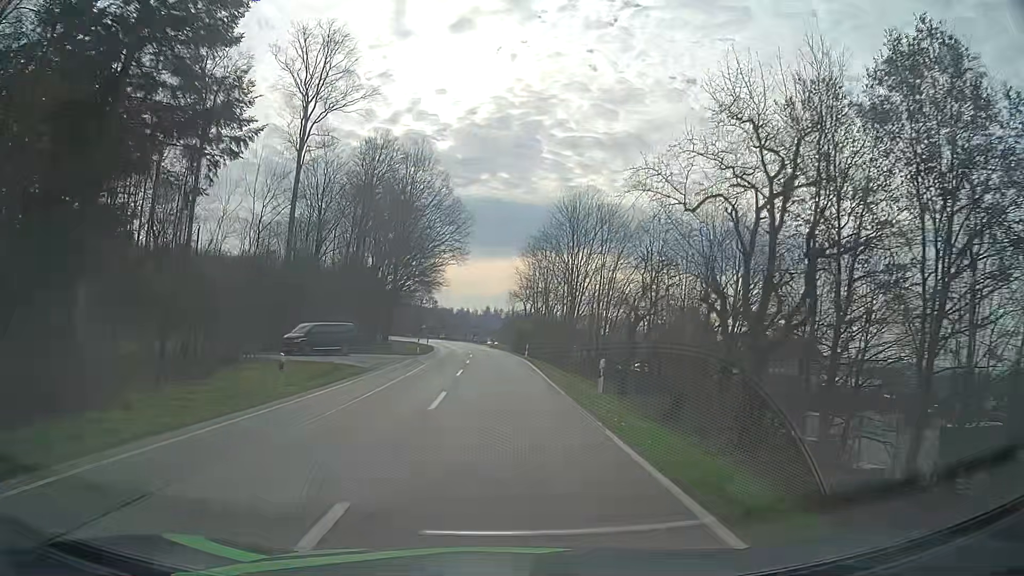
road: secondary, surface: asphalt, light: Day
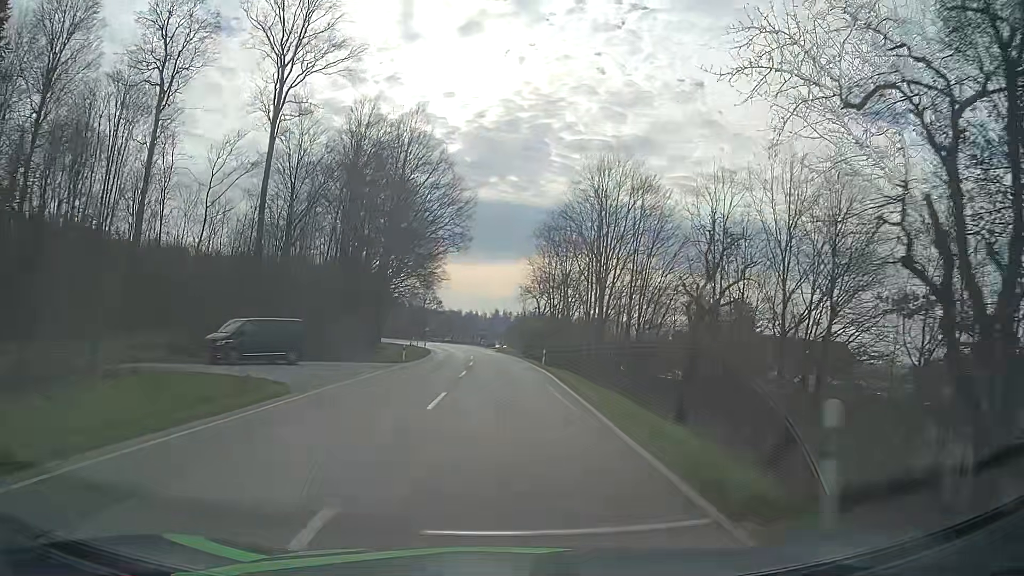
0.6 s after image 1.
(-0.1, +12.1) m; -1°
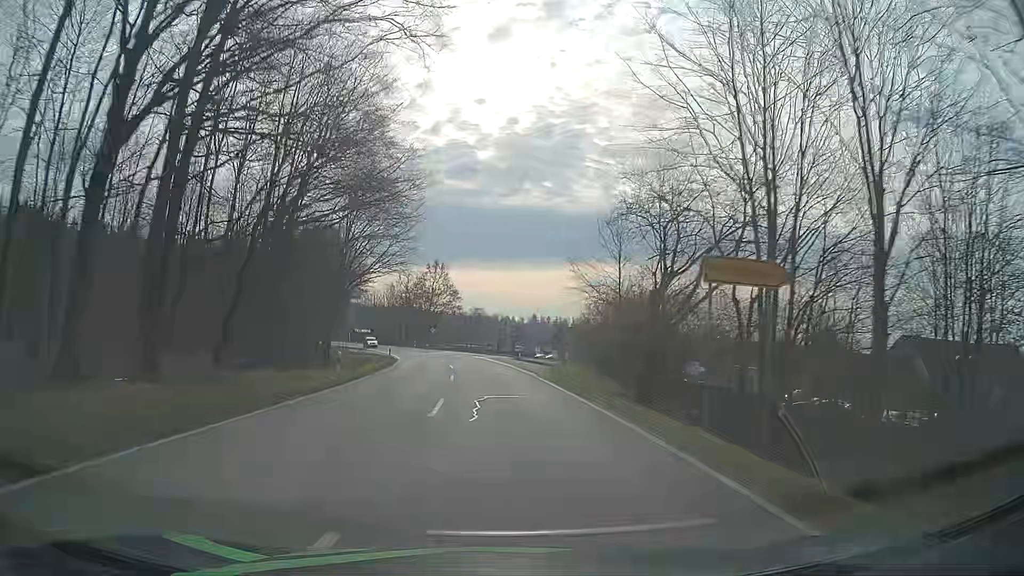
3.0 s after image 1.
(-1.1, +48.4) m; -3°
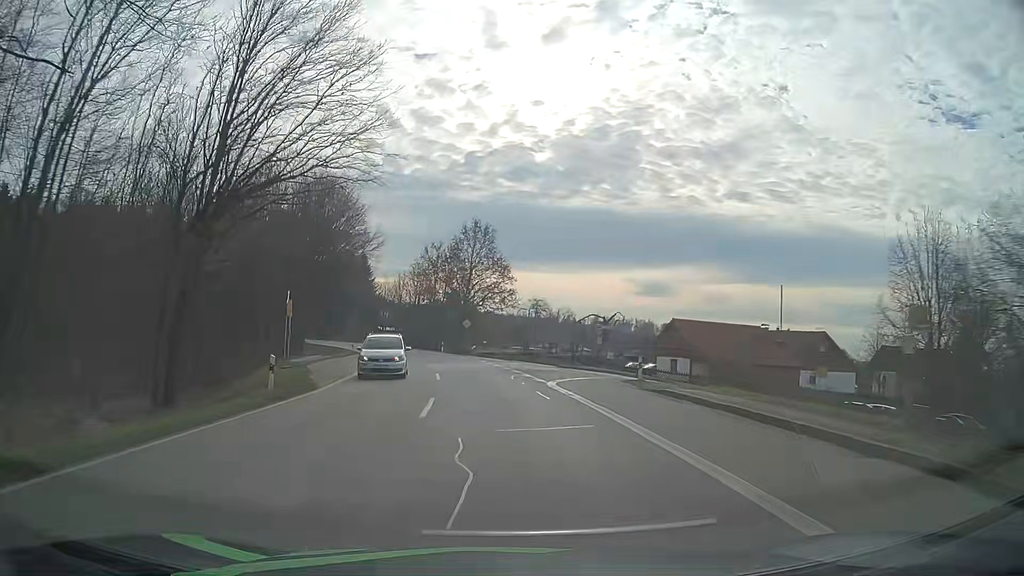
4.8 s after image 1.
(-1.6, +36.2) m; -5°
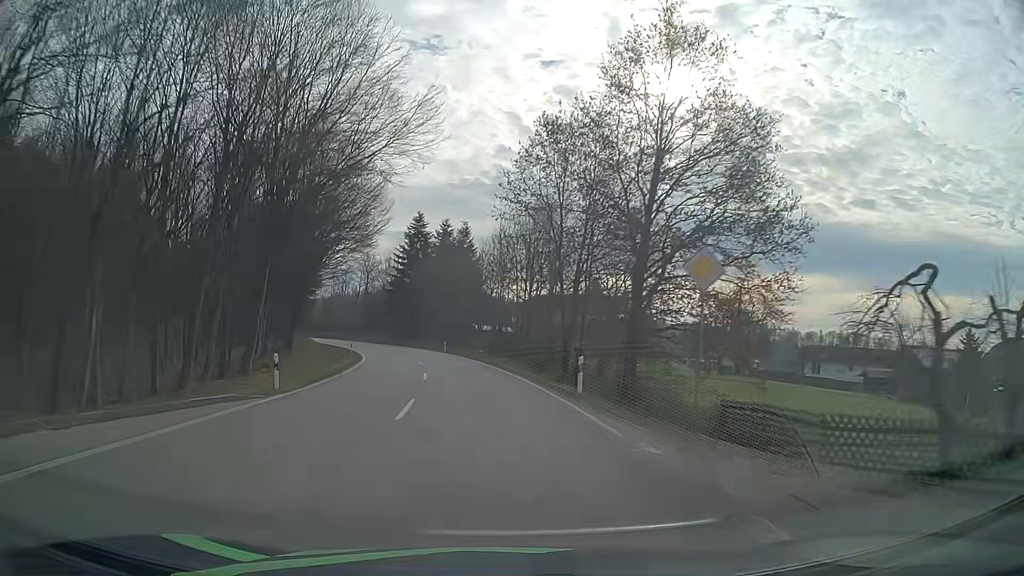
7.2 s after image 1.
(-4.6, +48.0) m; -12°
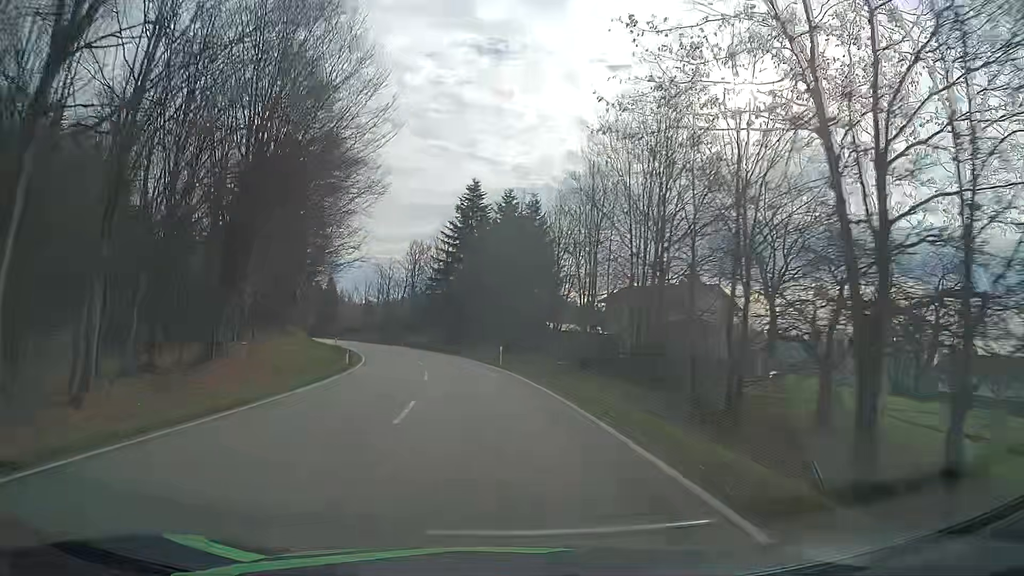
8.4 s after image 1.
(-1.3, +24.3) m; -6°
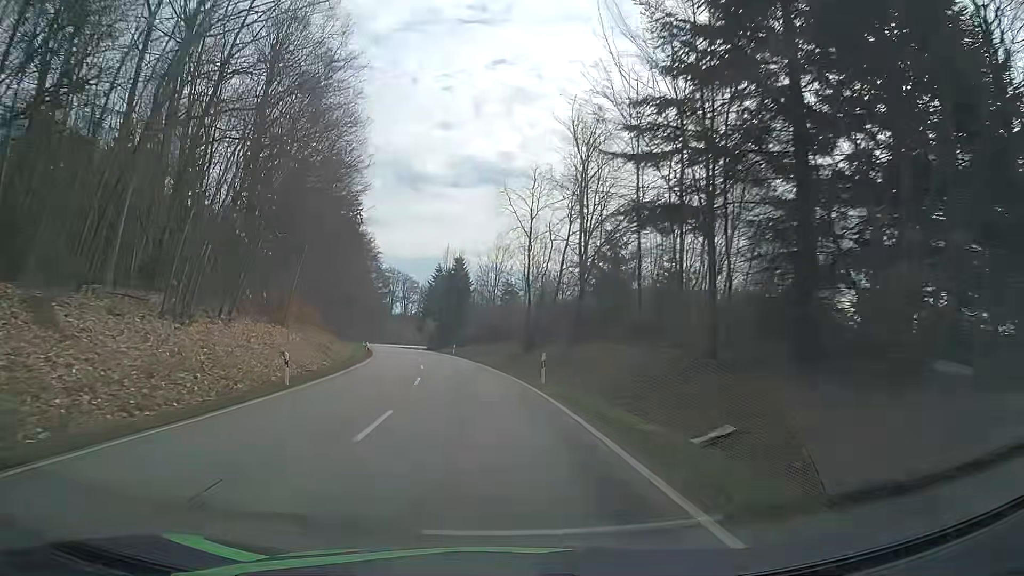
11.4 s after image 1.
(-8.0, +61.2) m; -15°
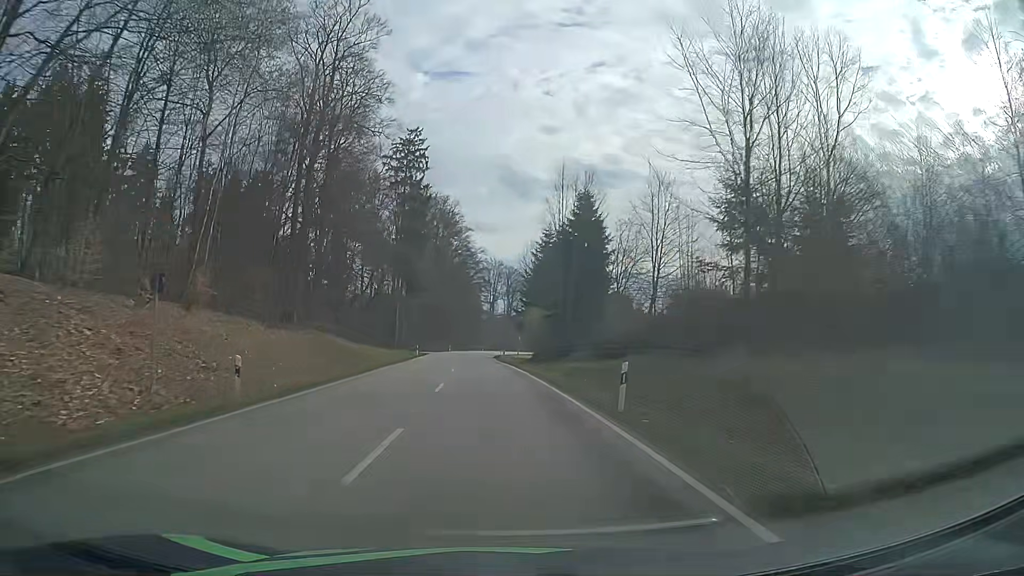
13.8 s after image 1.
(-5.1, +50.5) m; -10°
(0, +10) (0, +20) (-1, +30) (-1, +40) (-2, +50) (-3, +60) (-3, +70) (-4, +80) (-4, +90) (-4, +100) m
